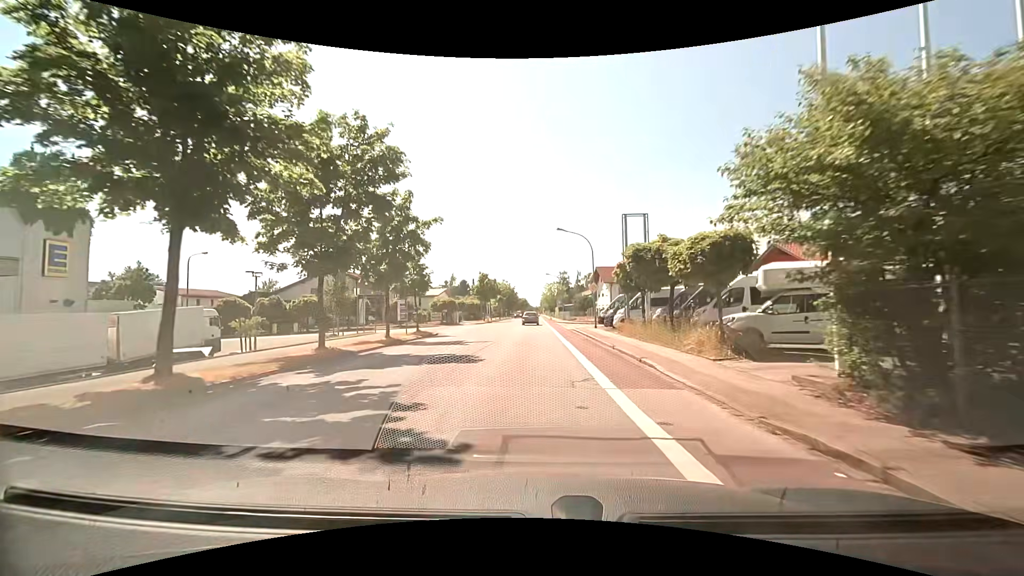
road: tertiary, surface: asphalt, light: Day
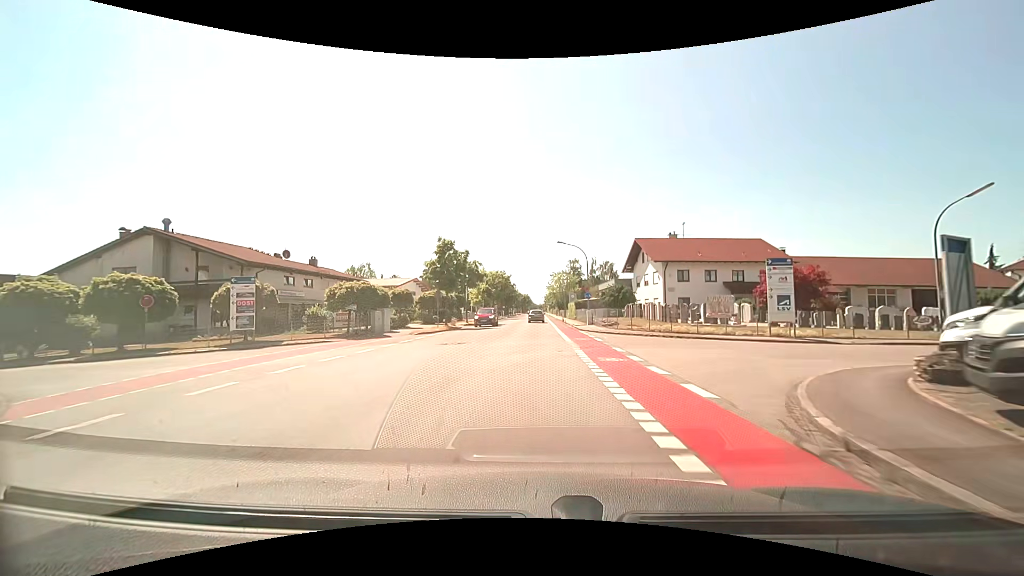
(-0.1, +34.0) m; 0°
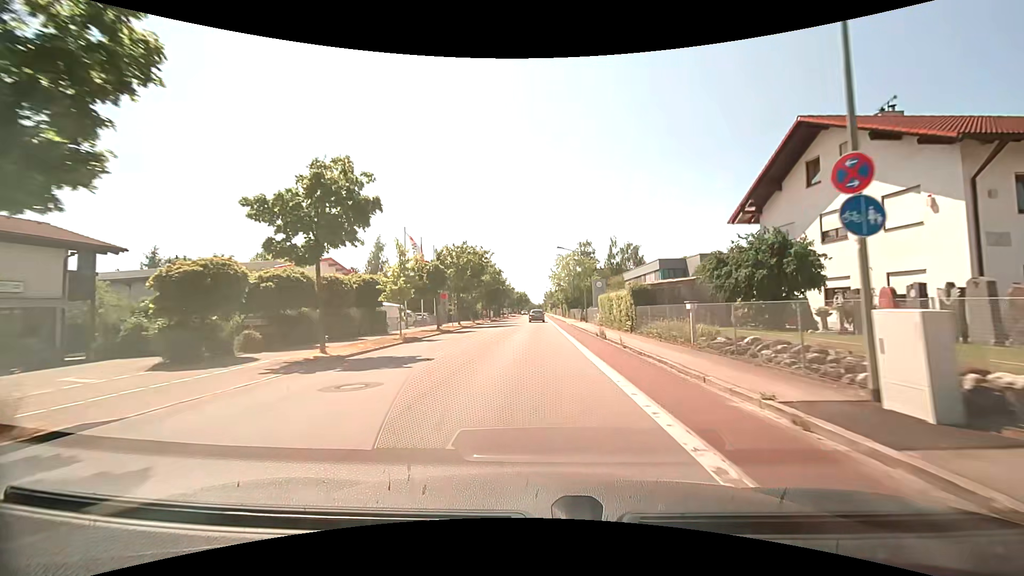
(-0.2, +36.4) m; 0°
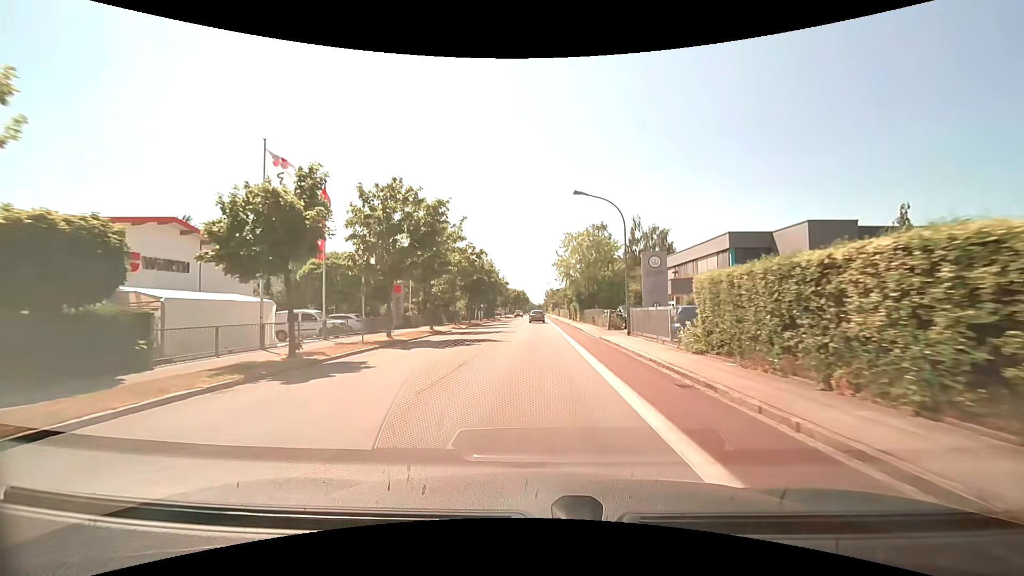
(+0.1, +22.5) m; 0°
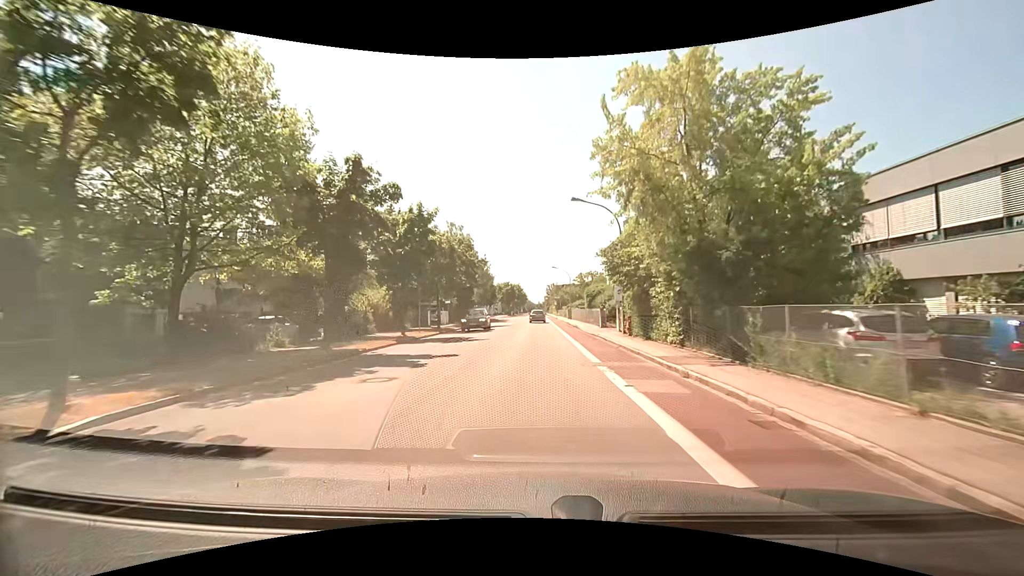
(-0.1, +38.2) m; 0°
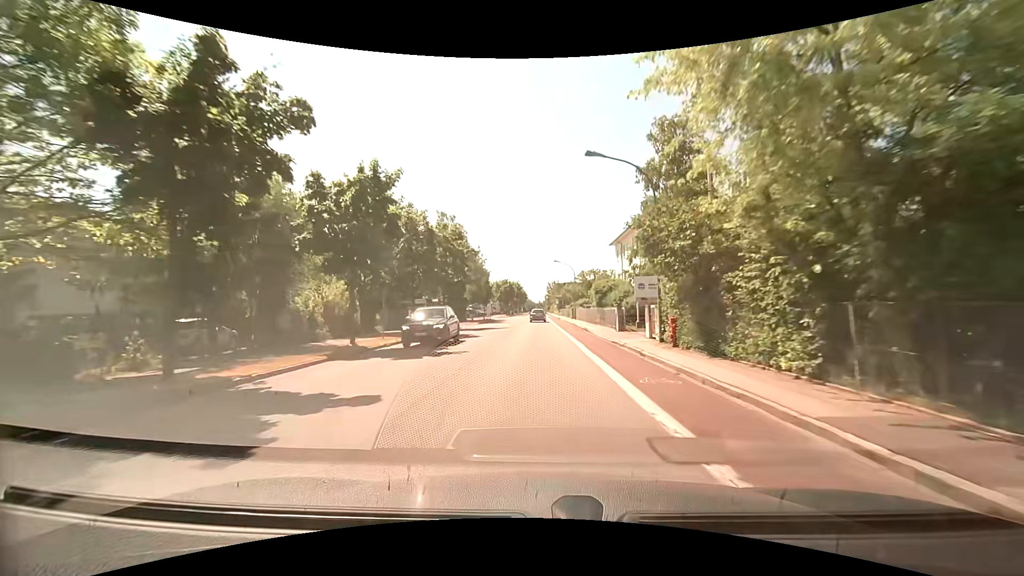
(0.0, +7.7) m; 0°
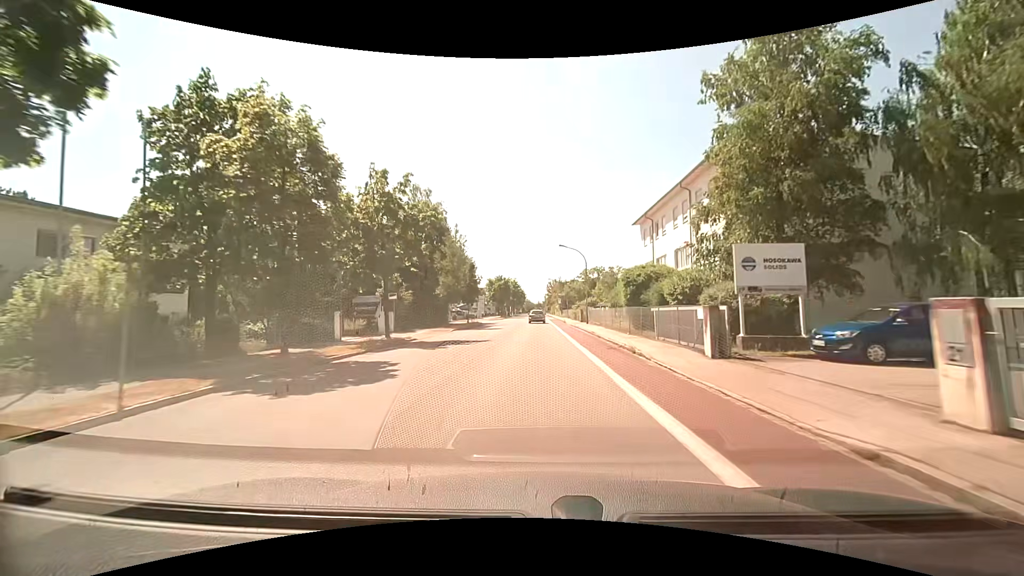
(0.0, +15.6) m; 0°
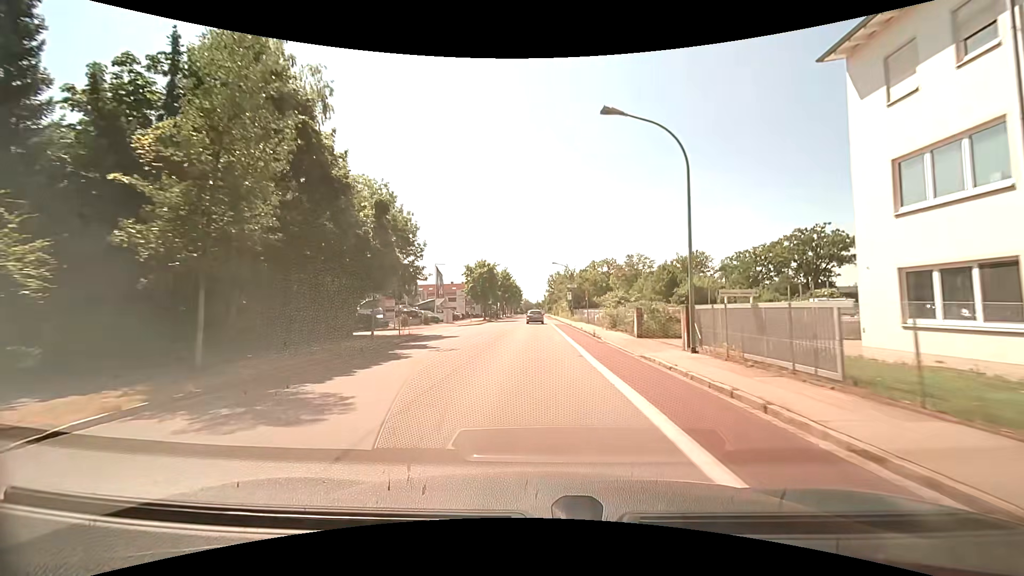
(-0.1, +31.5) m; 0°
